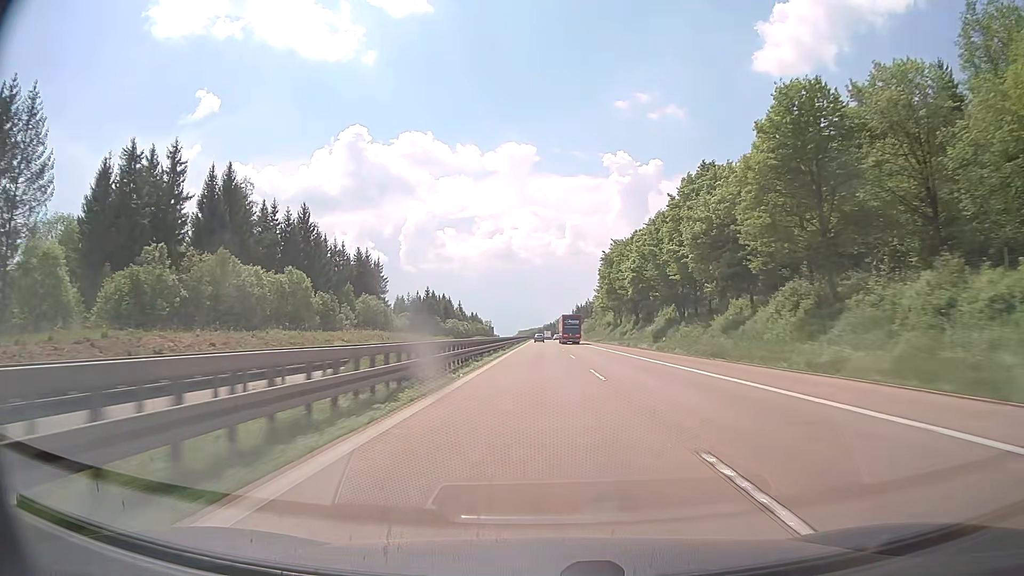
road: motorway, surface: concrete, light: Day
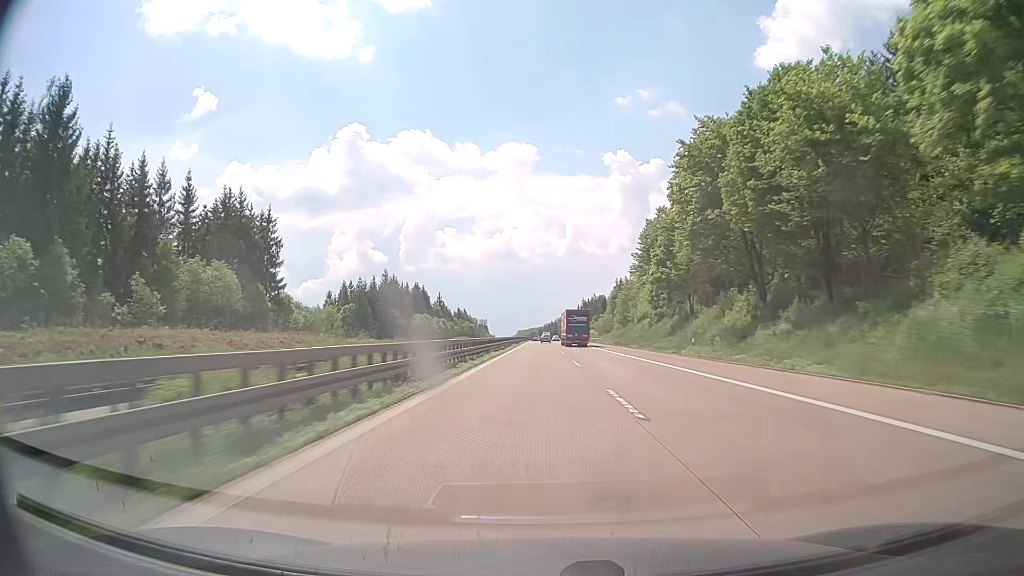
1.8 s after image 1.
(+0.1, +63.0) m; 0°
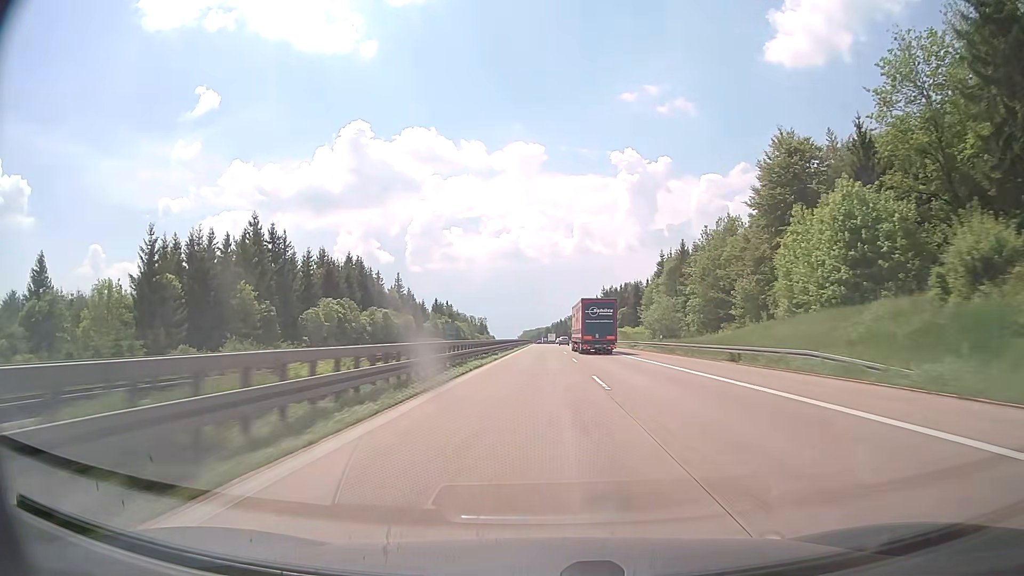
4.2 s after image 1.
(-0.4, +83.9) m; -1°
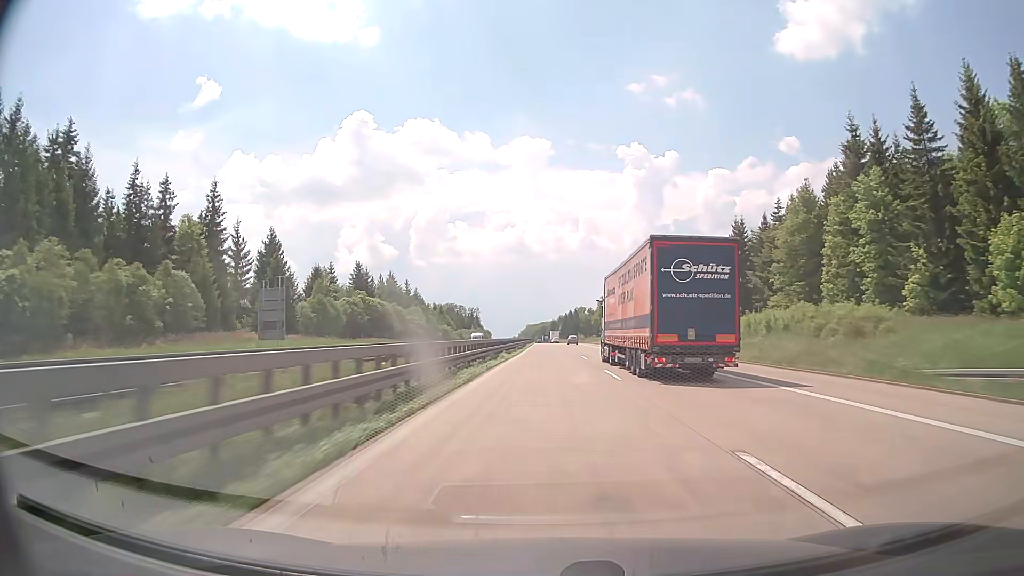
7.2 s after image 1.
(-0.7, +104.6) m; -1°
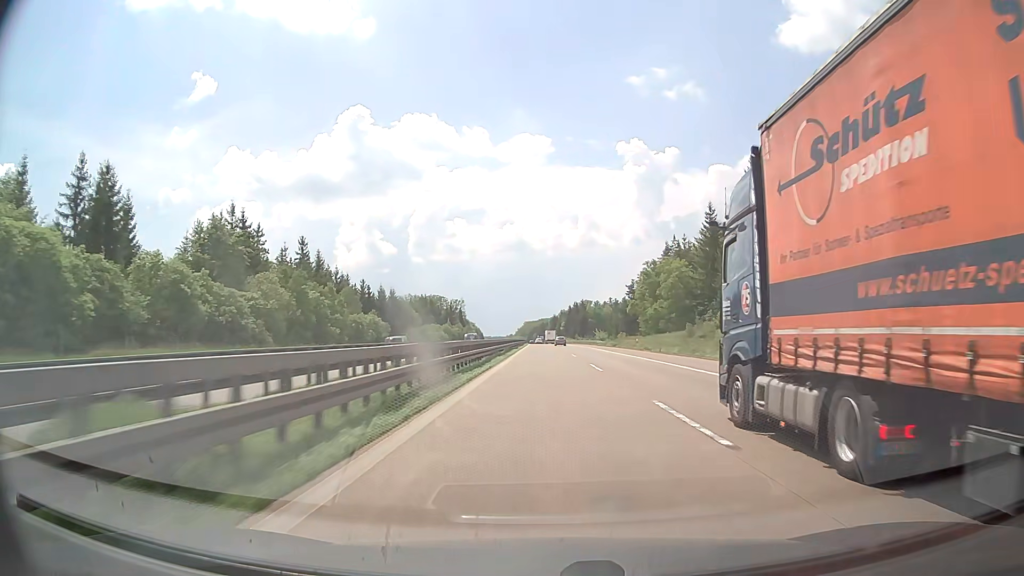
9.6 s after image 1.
(+0.3, +83.5) m; 0°
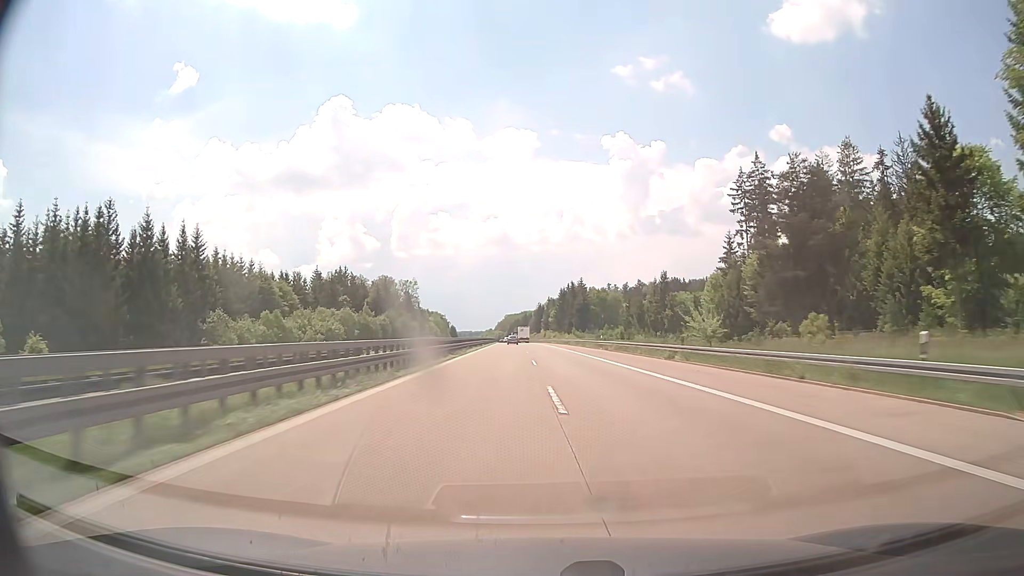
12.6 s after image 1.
(+0.5, +104.3) m; +1°
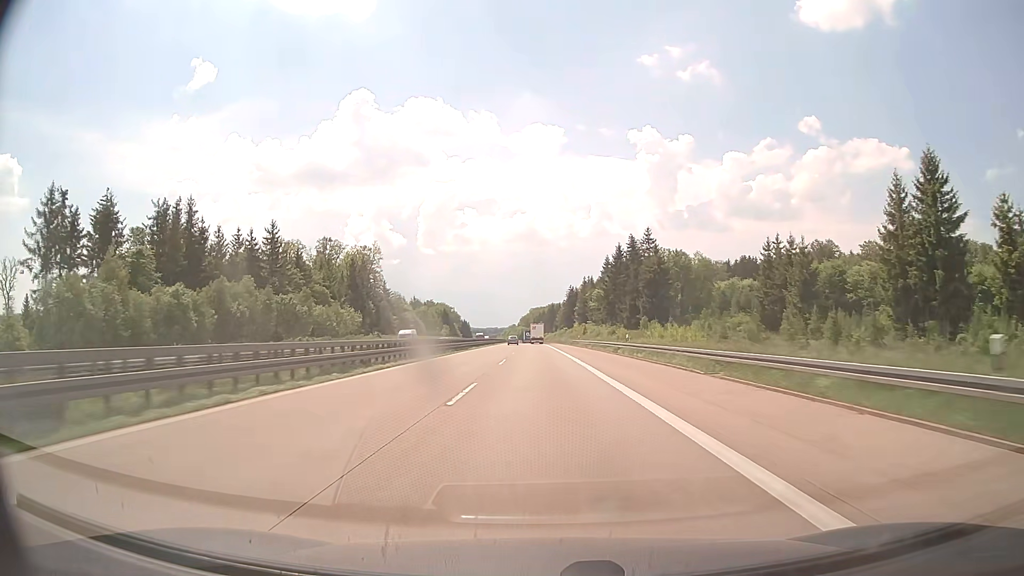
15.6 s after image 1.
(-1.7, +104.5) m; -2°
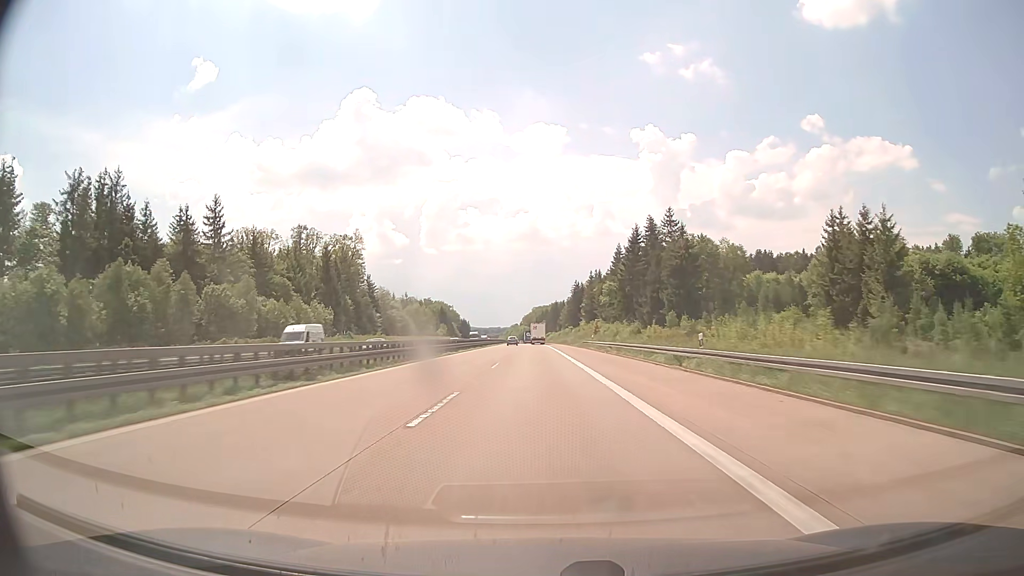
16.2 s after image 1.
(-0.1, +20.9) m; 0°
(0, +10) (0, +20) (0, +30) (0, +40) (0, +50) (0, +60) (-1, +70) (-1, +80) (-1, +90) (-1, +100) m
